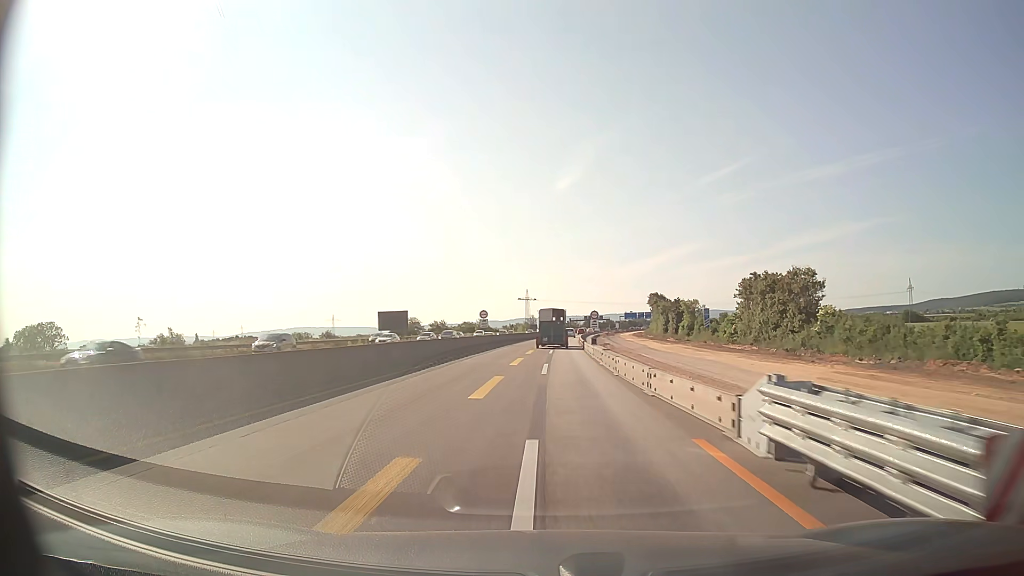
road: motorway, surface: asphalt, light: Day
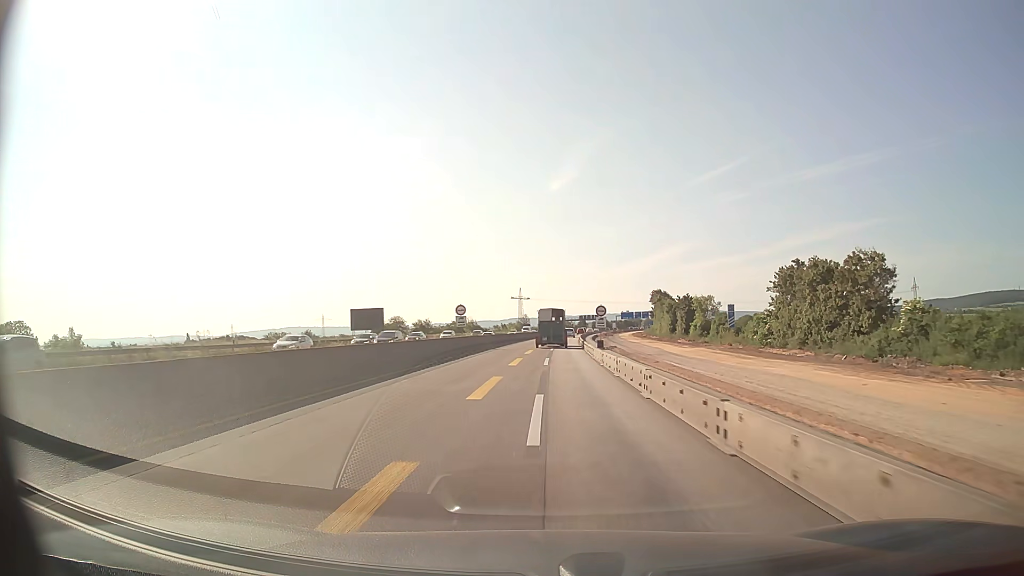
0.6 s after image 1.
(0.0, +12.5) m; +1°
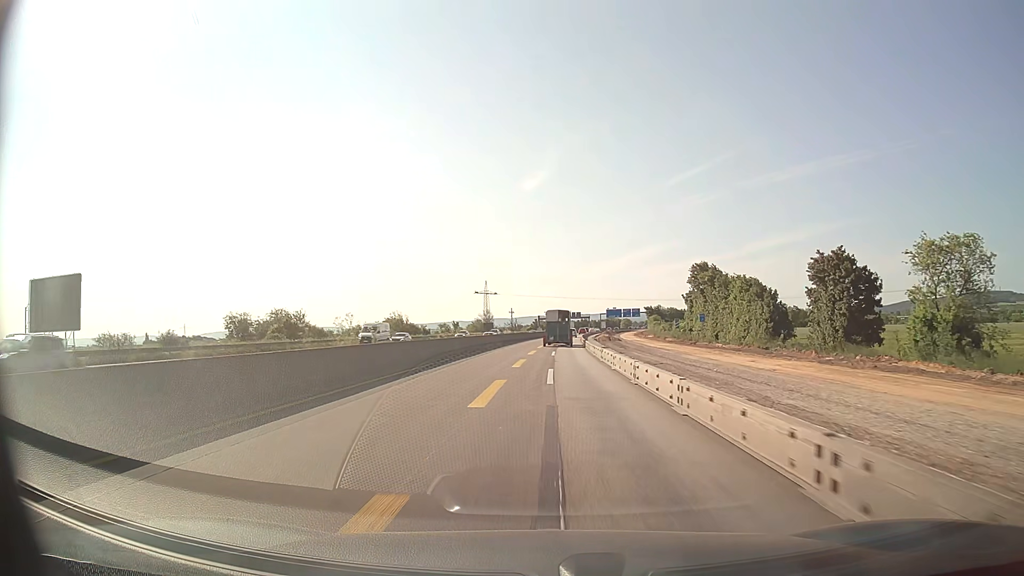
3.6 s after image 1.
(+1.2, +62.6) m; +2°
(0, +10) (0, +20) (0, +30) (+1, +40) (+1, +50) (+1, +60) (+2, +70) (+2, +80) (+3, +90) (+4, +100) m
